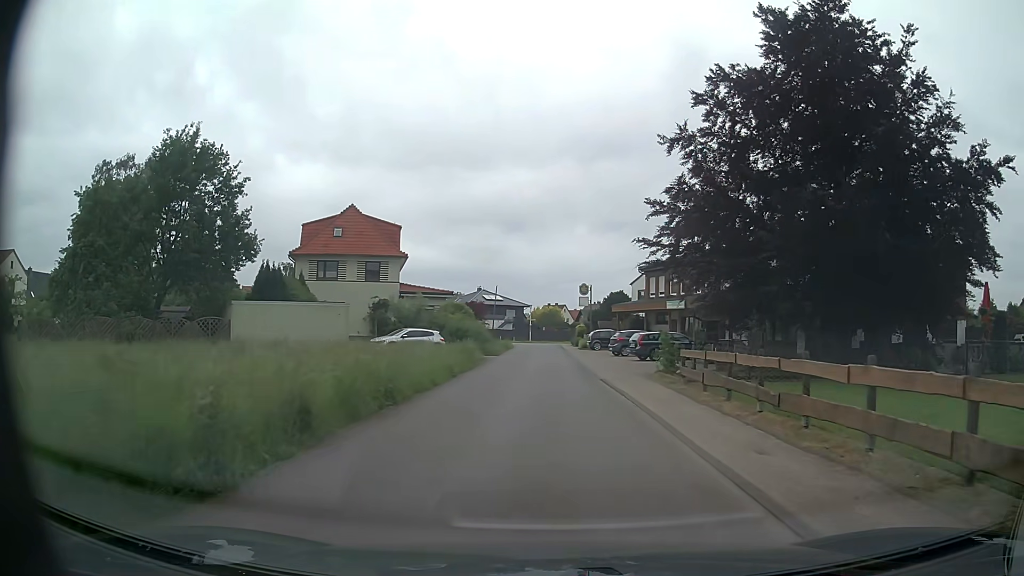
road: residential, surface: asphalt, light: Day
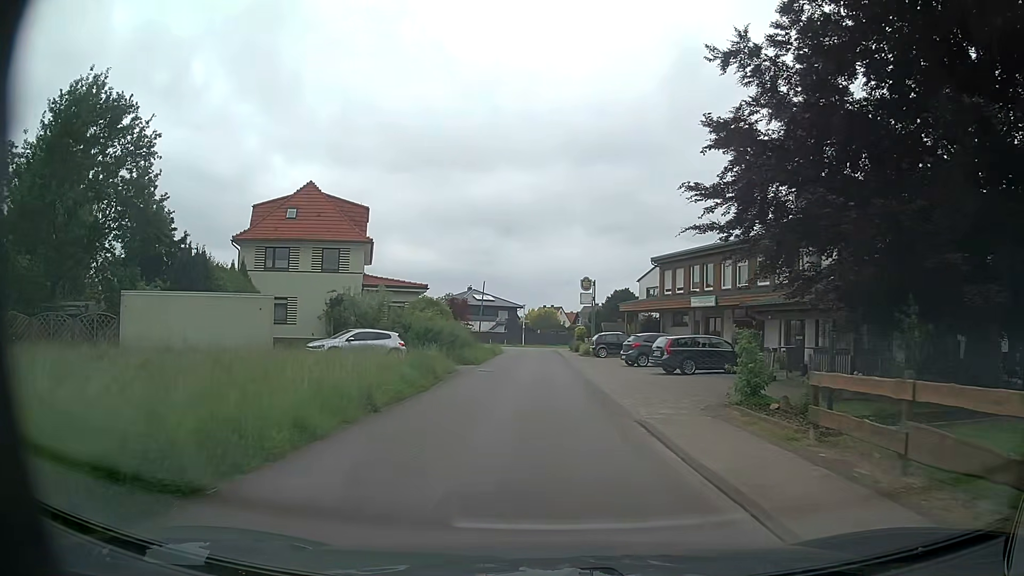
(0.0, +9.1) m; 0°
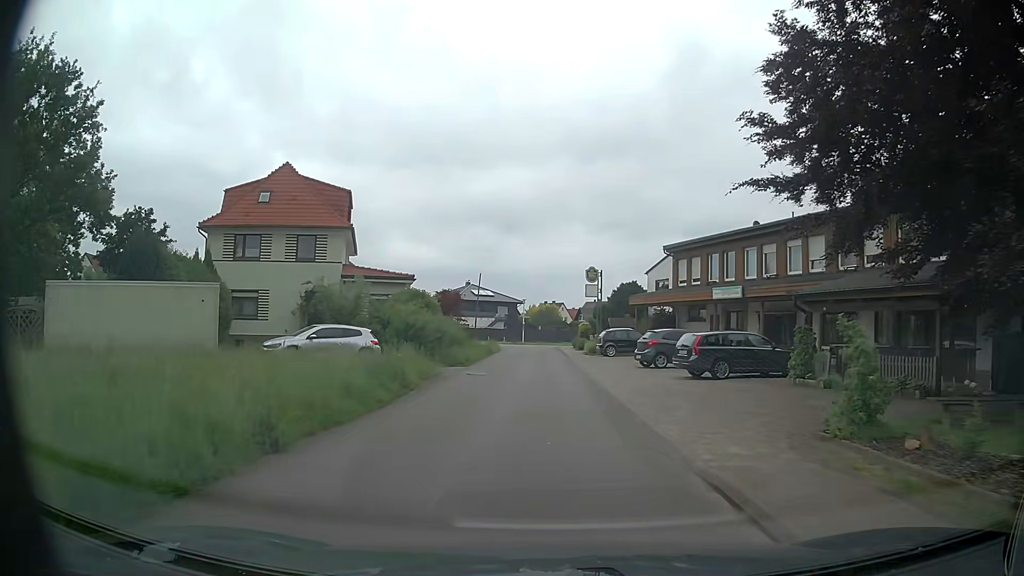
(0.0, +4.6) m; 0°
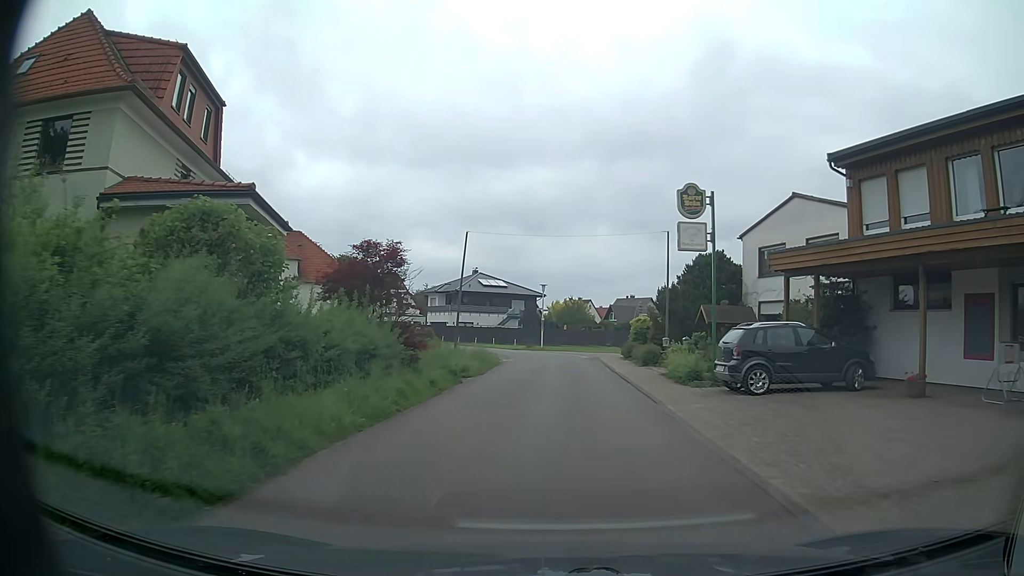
(-0.5, +23.2) m; -3°
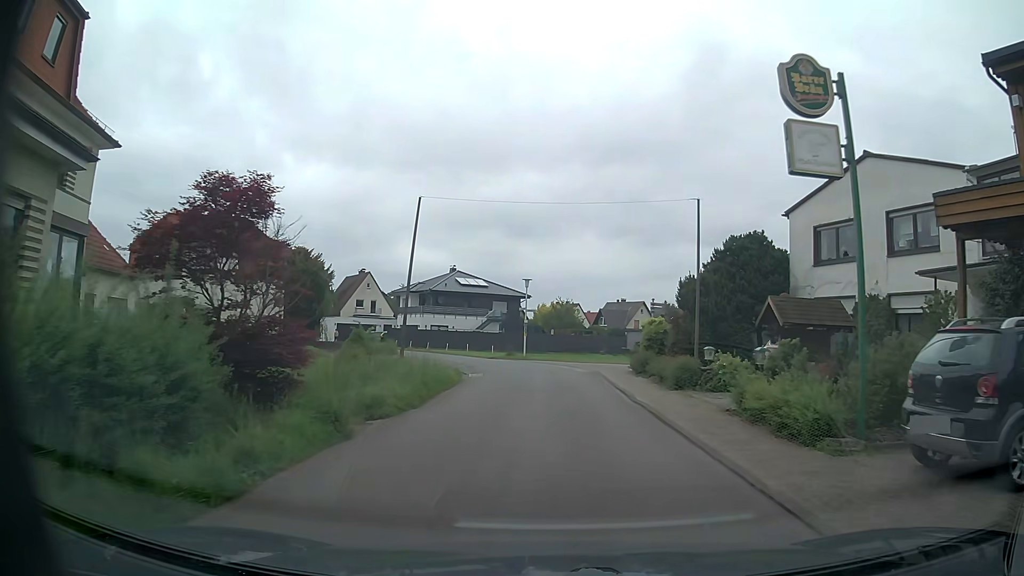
(+0.2, +9.2) m; +2°
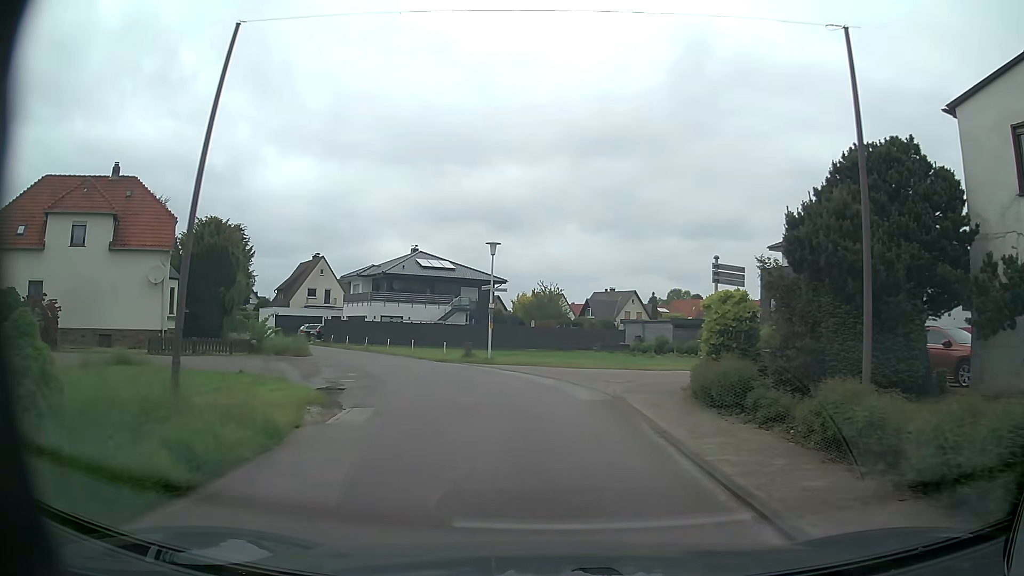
(+0.2, +13.8) m; +2°
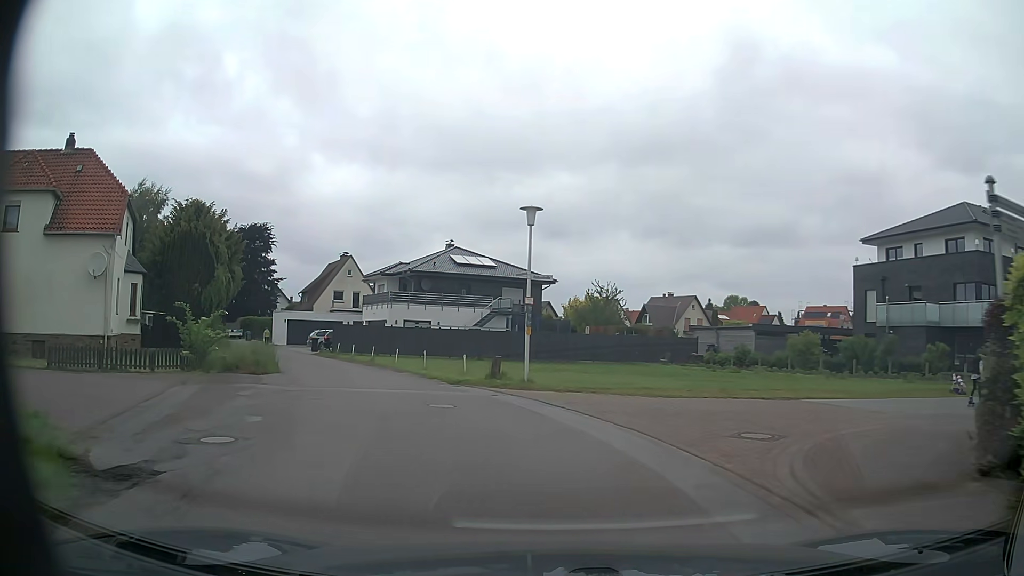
(-0.2, +9.3) m; -5°
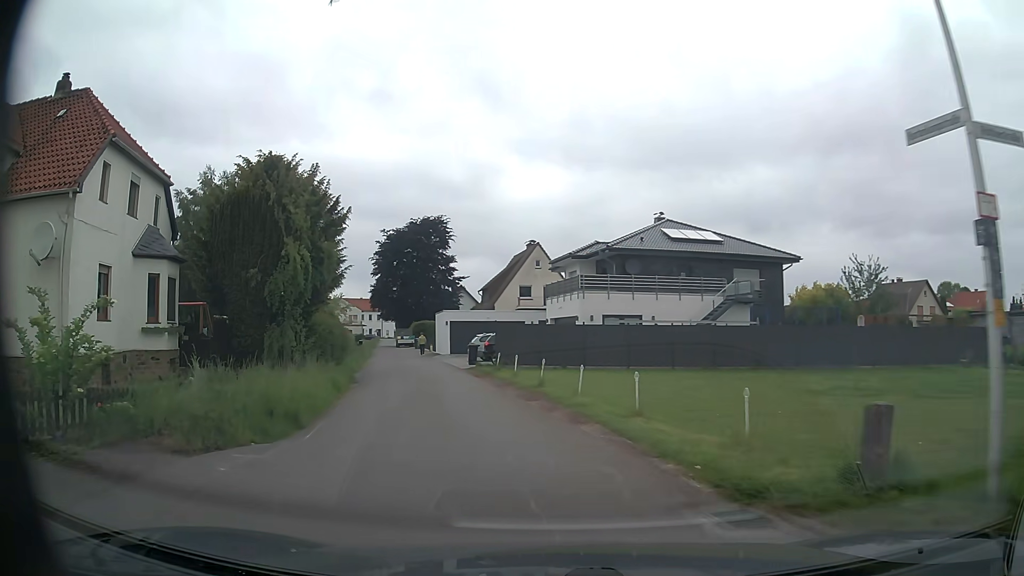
(-1.8, +13.6) m; -17°
(-1, +10) (-3, +20) (-6, +29) (-9, +39) (-12, +48) (-14, +58) (-17, +68) (-20, +77) (-22, +87) (-24, +97) m
